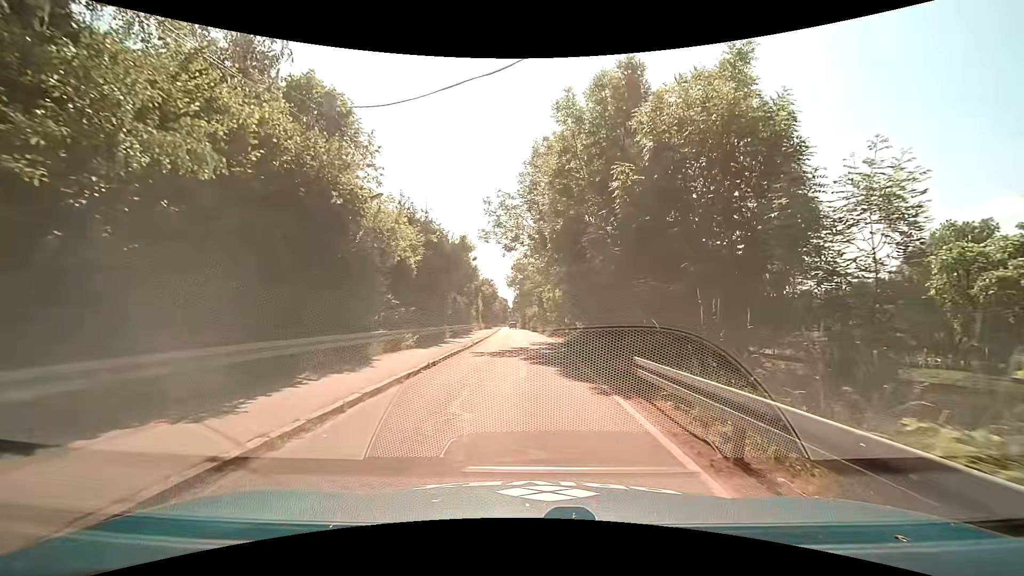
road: unclassified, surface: asphalt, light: Day
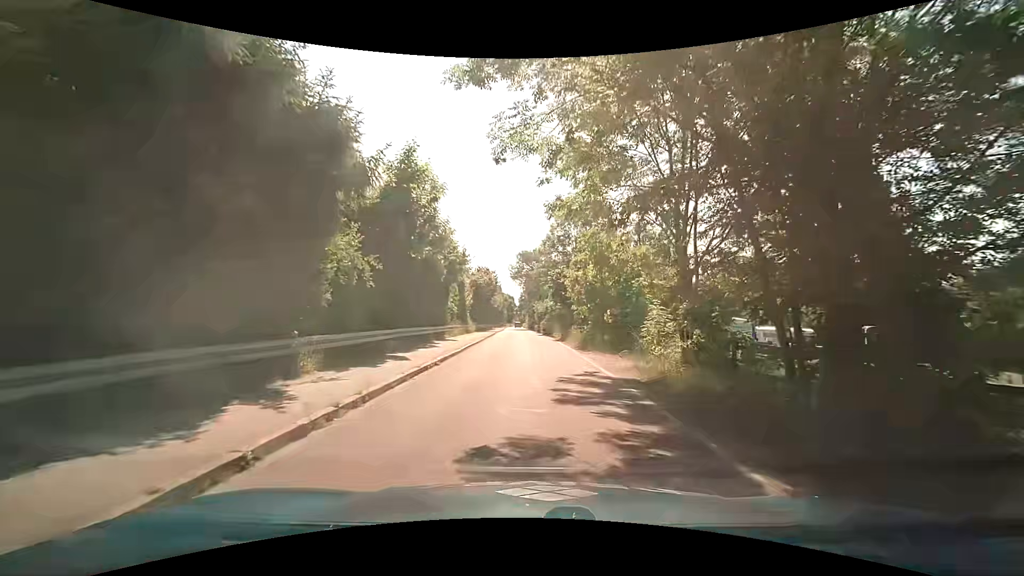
(-0.3, +20.3) m; -1°
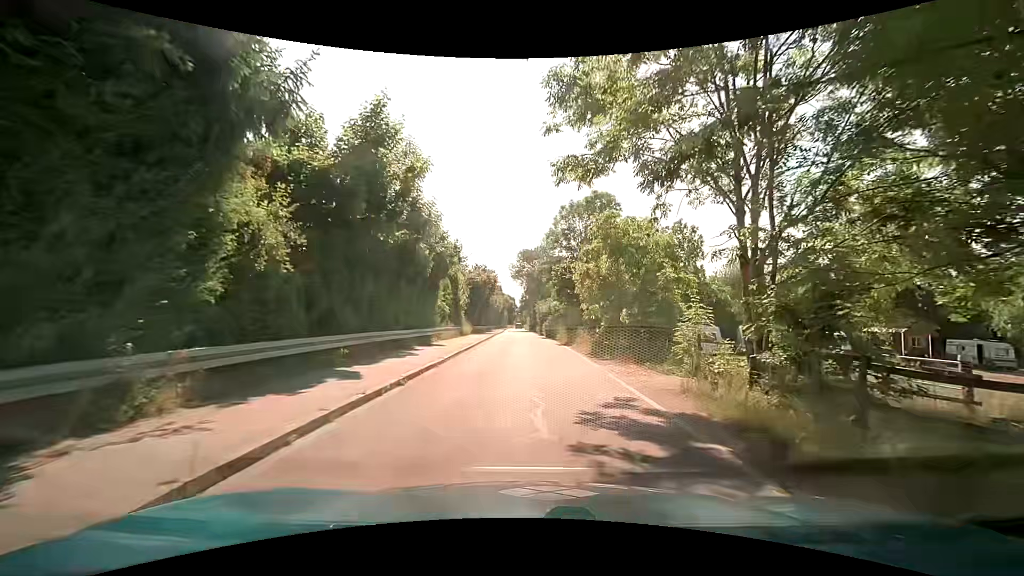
(0.0, +4.3) m; +1°
(0, +10) (-1, +20) (-1, +30) (-1, +40) (-2, +50) (-2, +60) (-3, +70) (-3, +80) (-3, +90) (-4, +100) m
